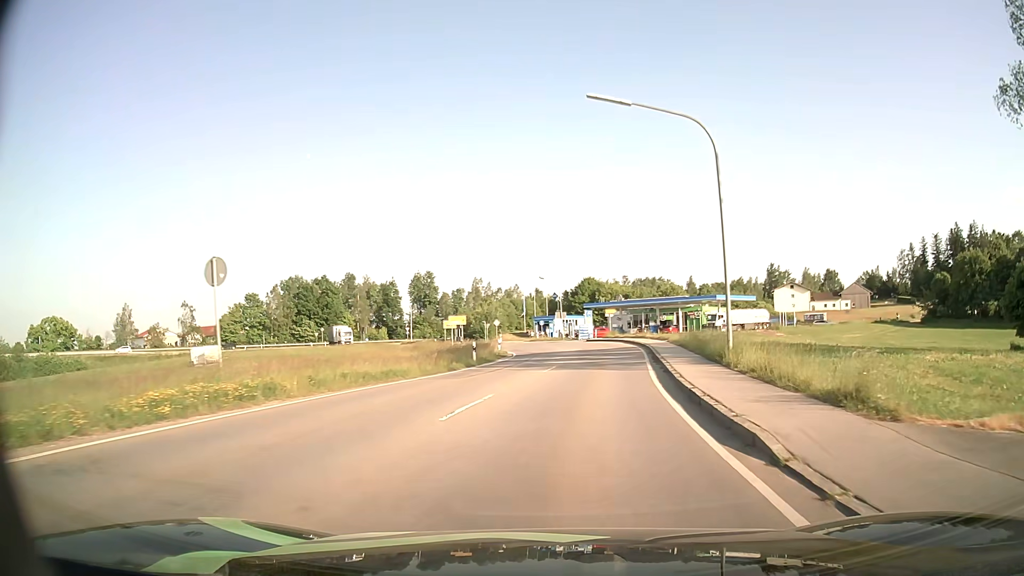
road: tertiary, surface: asphalt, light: Day
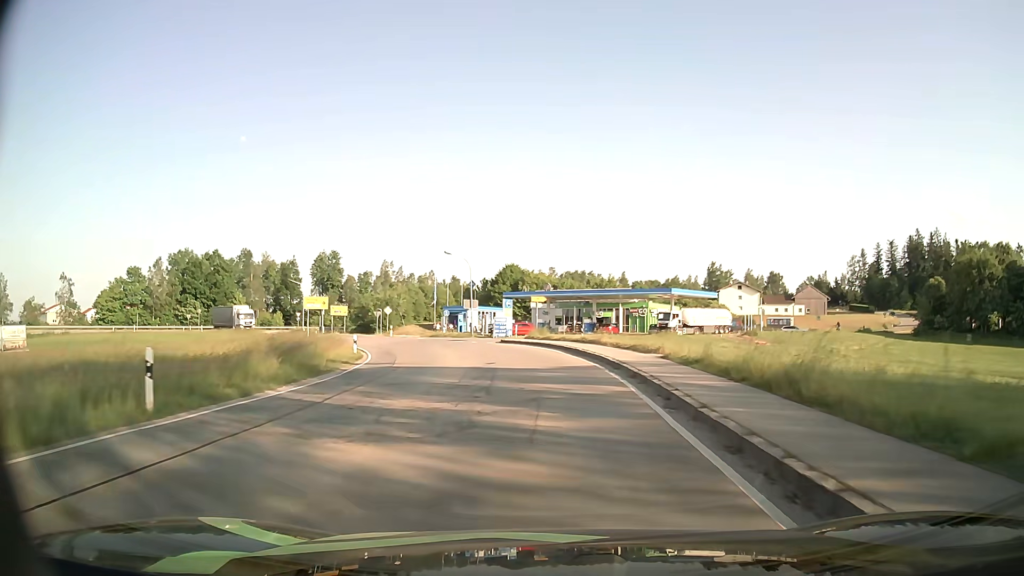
(+1.5, +21.4) m; +6°
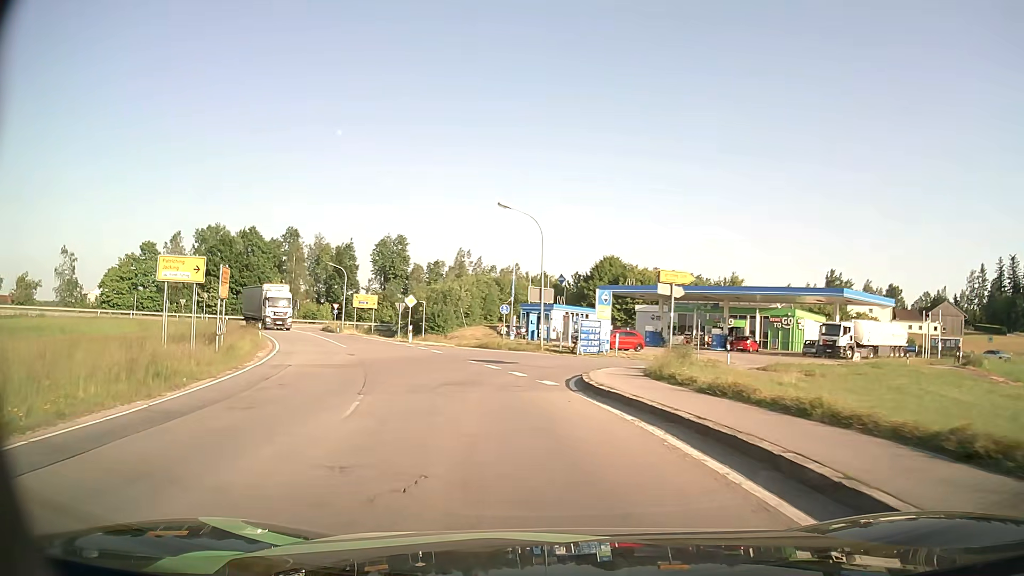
(-1.2, +26.7) m; -9°
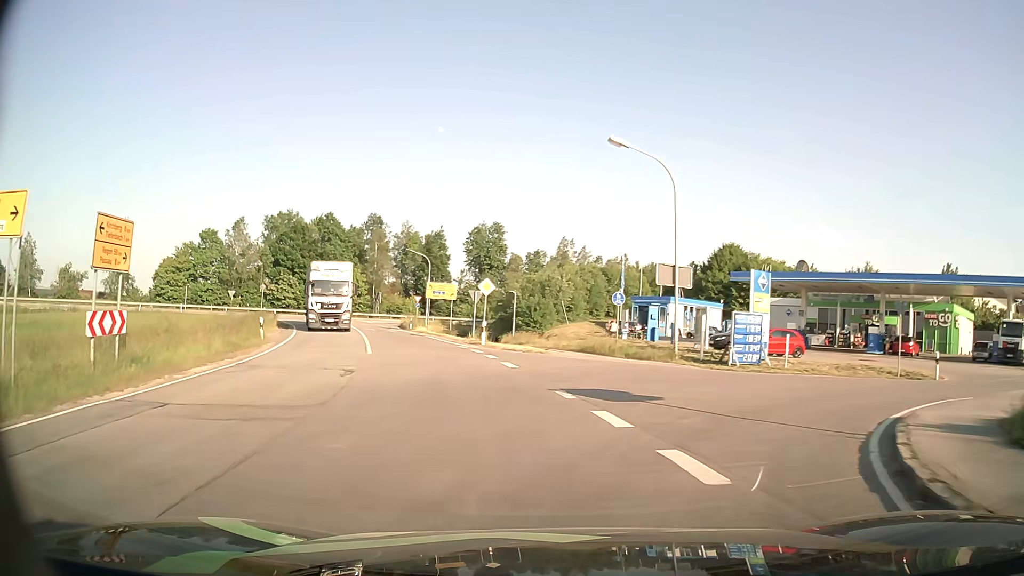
(-0.8, +12.6) m; -8°
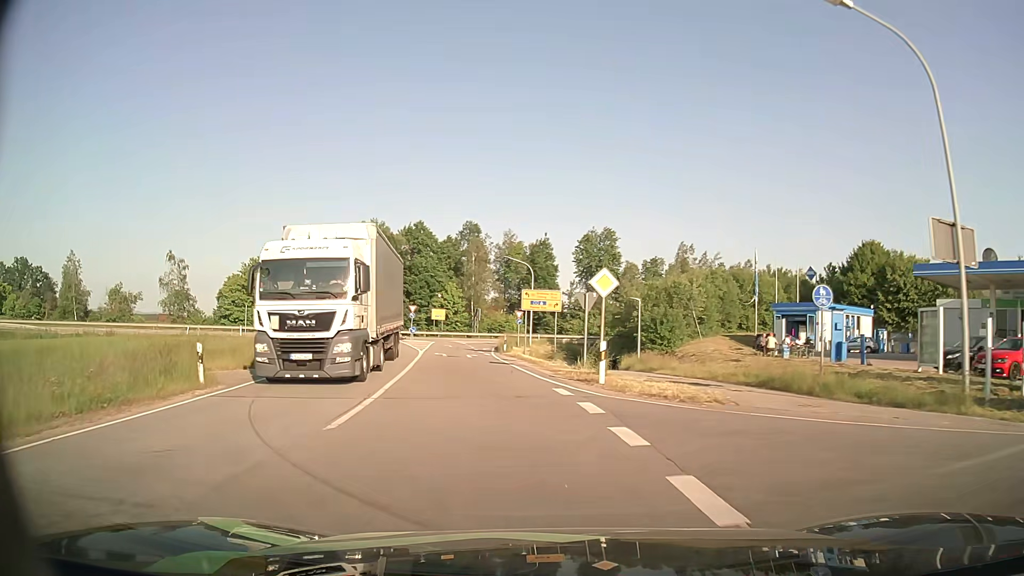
(-1.1, +12.9) m; -10°
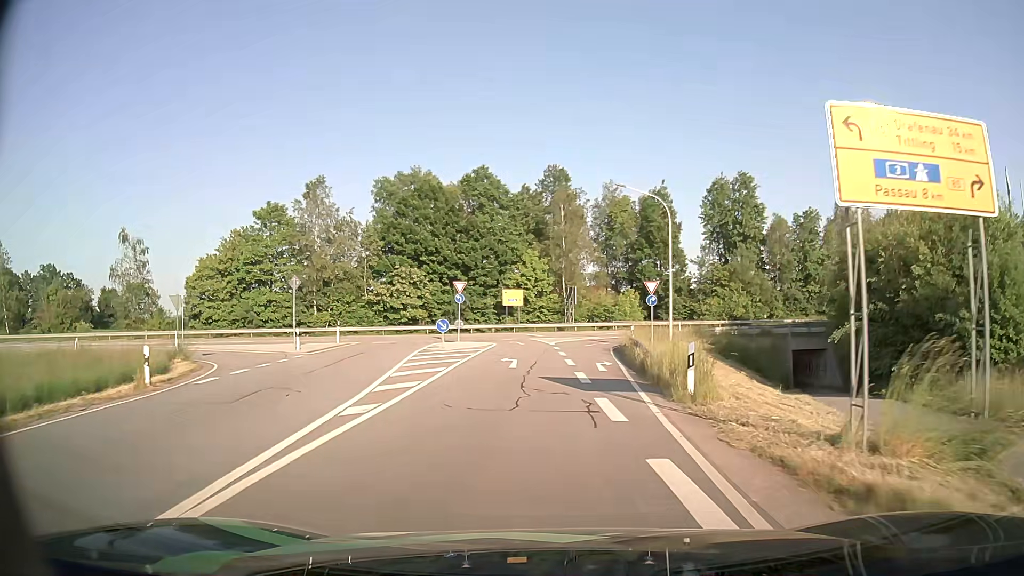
(-3.4, +32.7) m; -7°
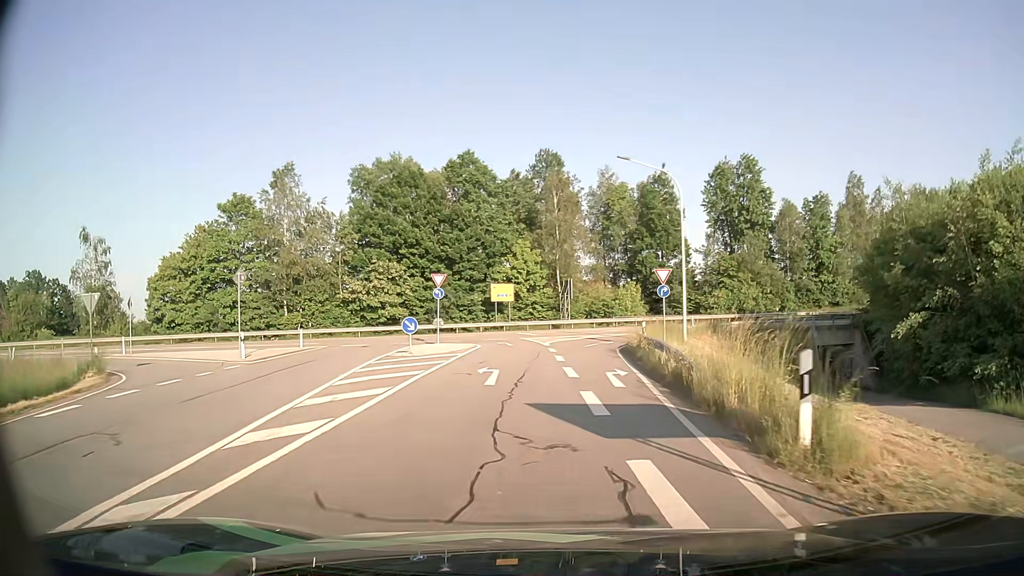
(0.0, +6.0) m; 0°
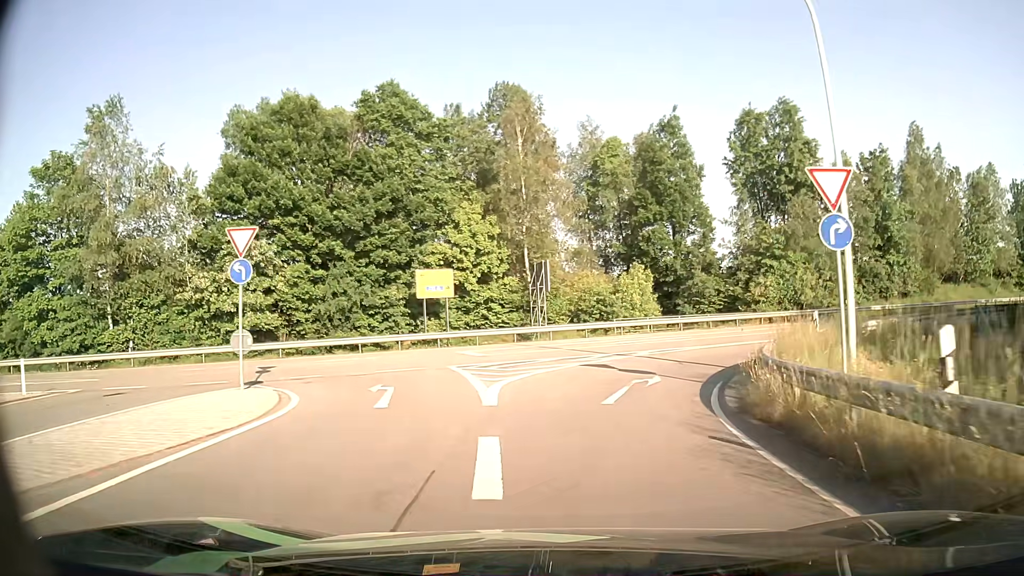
(+0.4, +22.5) m; +2°
(+1, +10) (+5, +19) (+12, +25) (+21, +30) (+31, +33) (+40, +36) (+50, +40) (+59, +43) (+69, +46) (+78, +50) m
